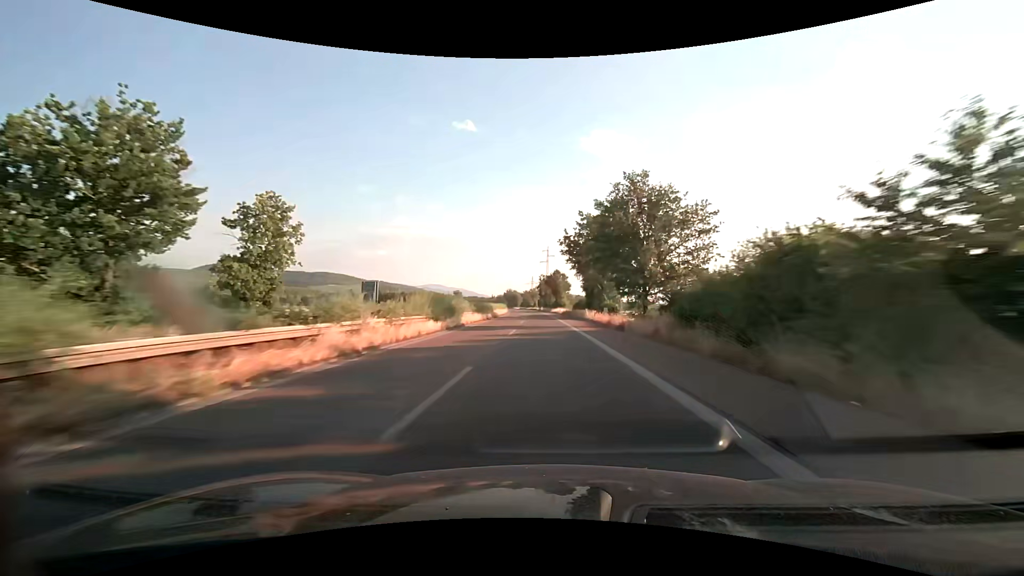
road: trunk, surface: asphalt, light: Day
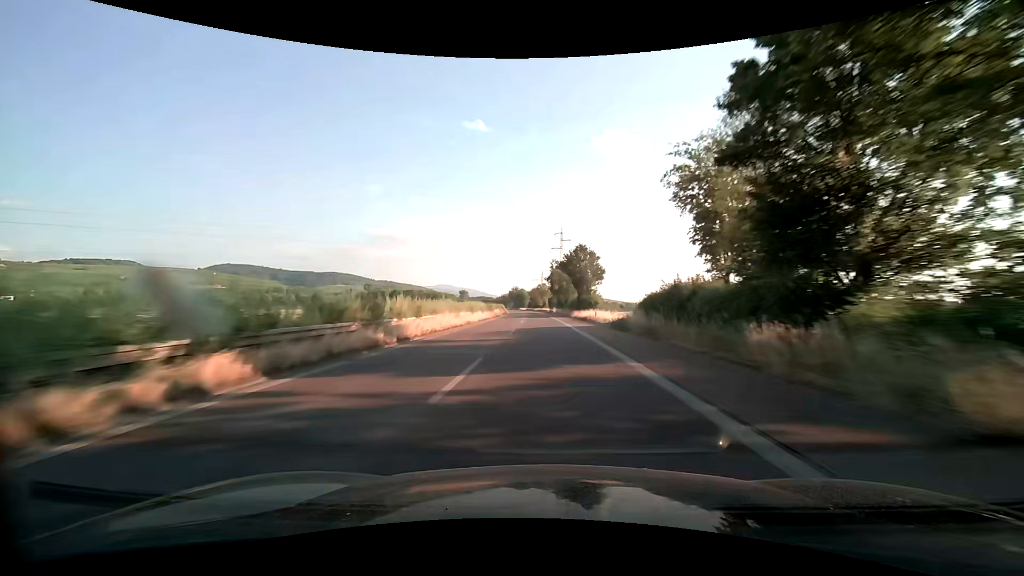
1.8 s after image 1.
(-0.7, +52.2) m; -1°
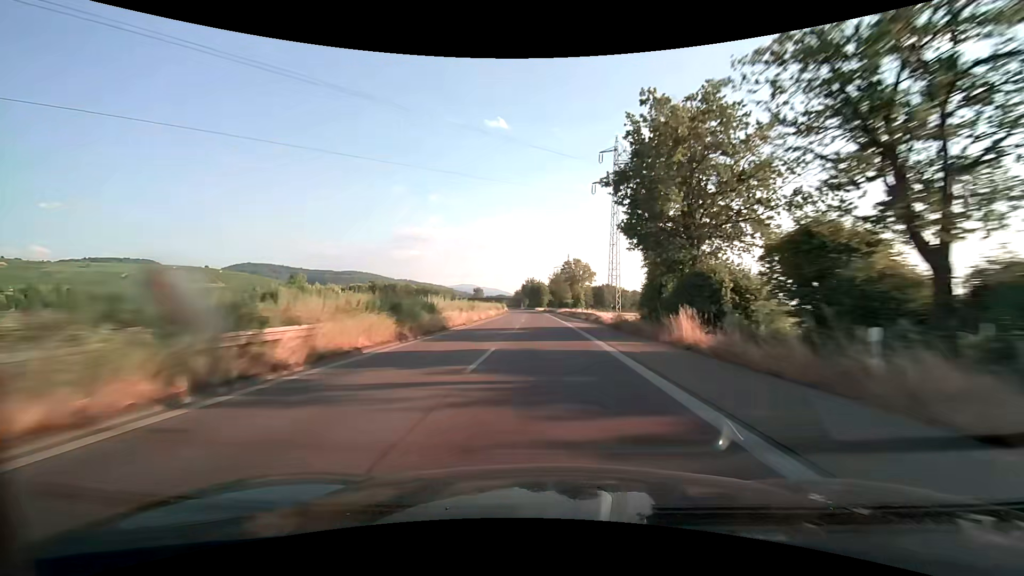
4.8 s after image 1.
(-1.7, +87.0) m; -2°
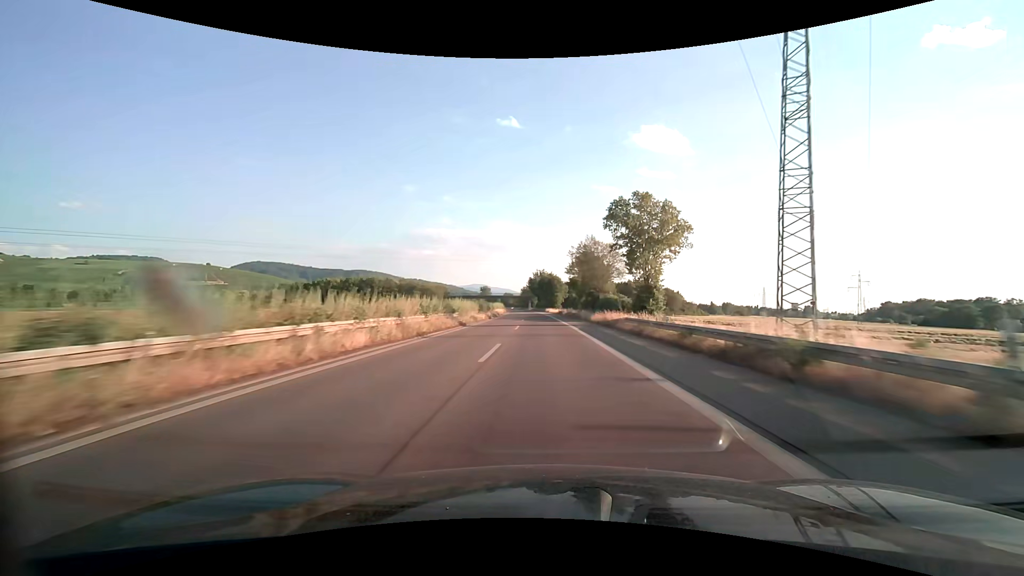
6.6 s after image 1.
(-0.7, +52.2) m; -1°
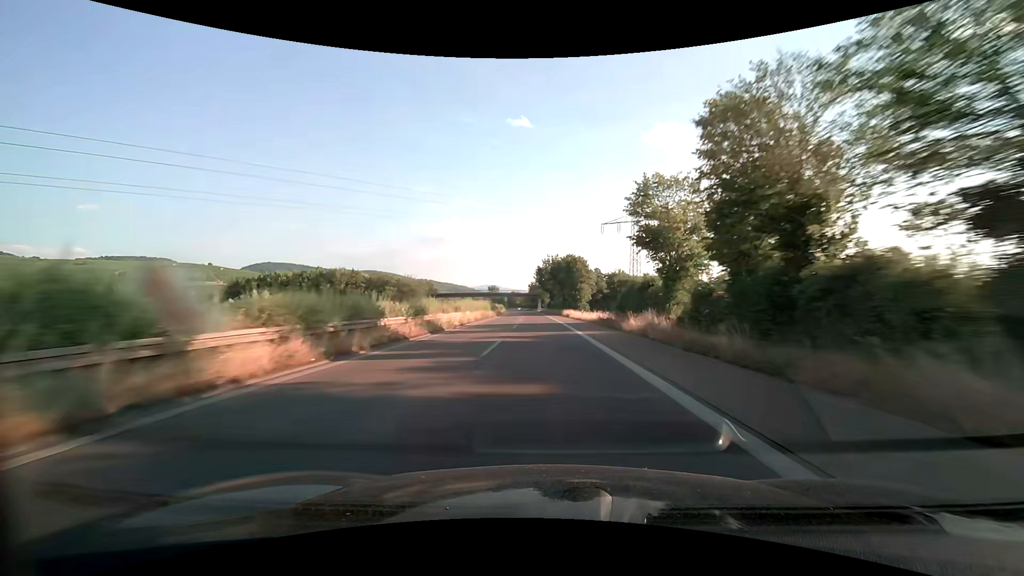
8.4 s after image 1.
(-0.5, +52.2) m; -1°
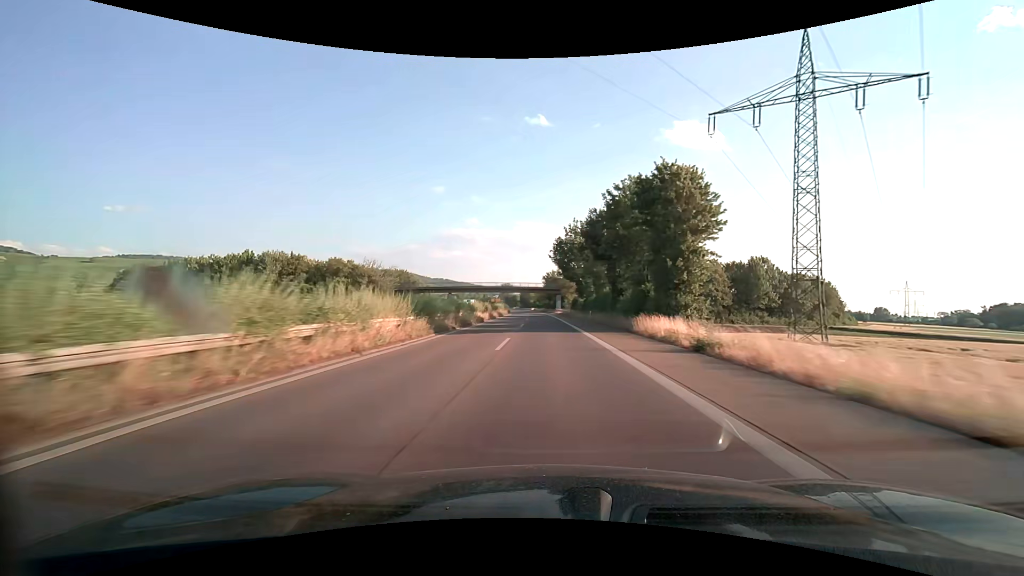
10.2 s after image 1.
(-0.9, +52.3) m; -2°
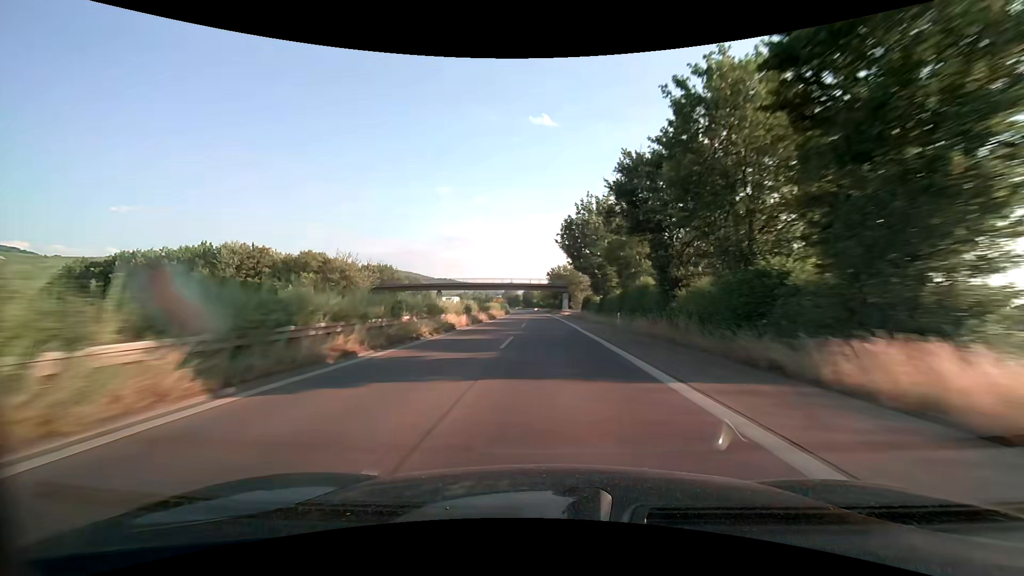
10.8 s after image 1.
(-0.1, +17.4) m; 0°
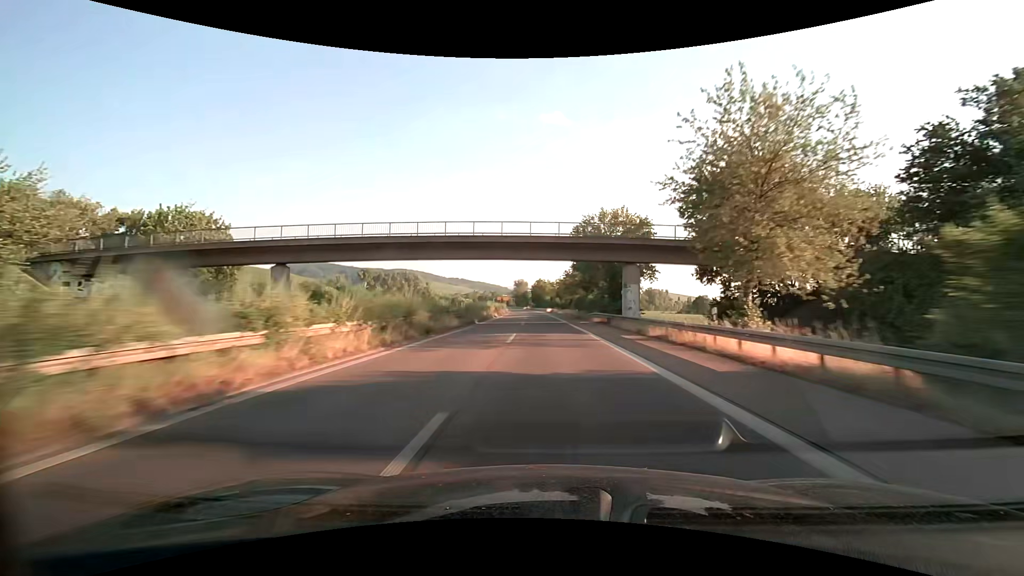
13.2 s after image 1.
(-1.0, +69.7) m; -1°
(0, +10) (0, +20) (0, +30) (0, +40) (-1, +50) (-1, +60) (-2, +70) (-2, +80) (-3, +90) (-4, +100) m
